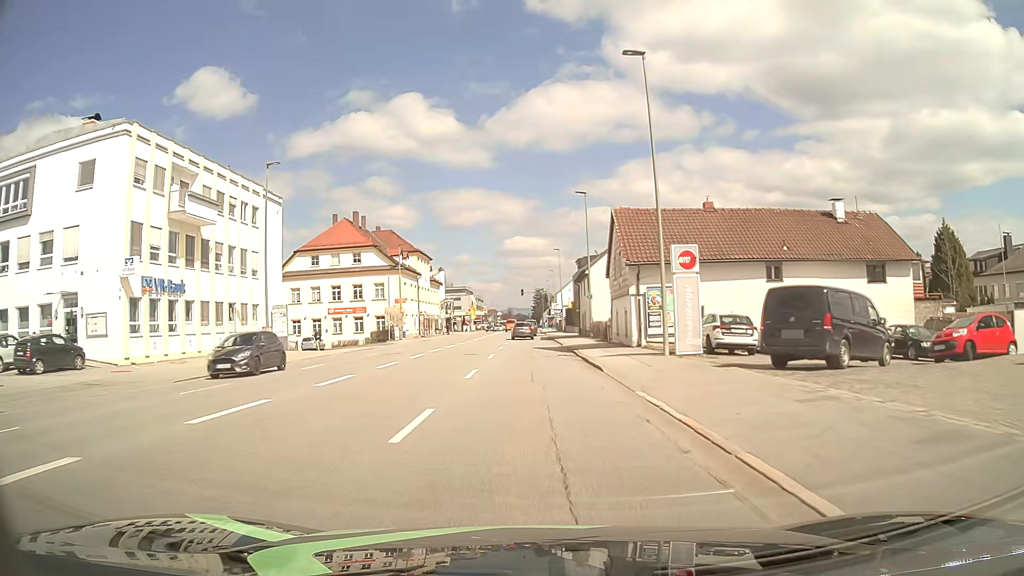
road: tertiary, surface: asphalt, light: Day
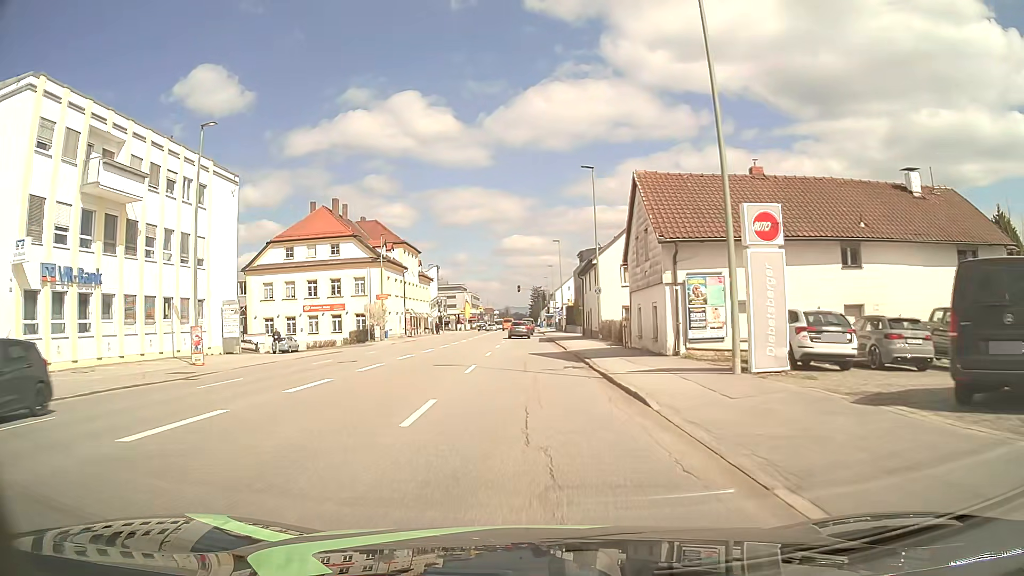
(+0.1, +7.7) m; +1°
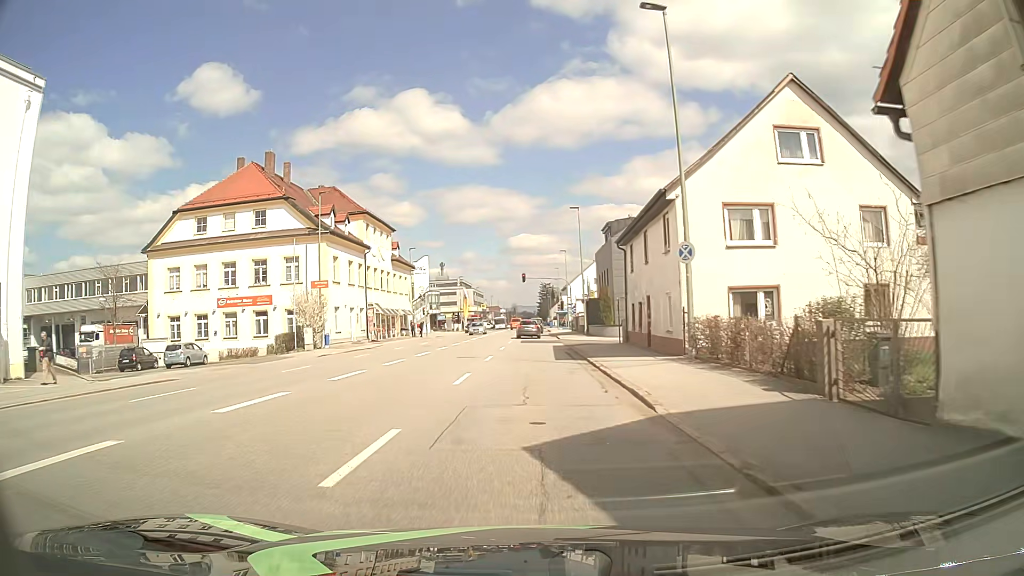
(-0.2, +21.2) m; -1°
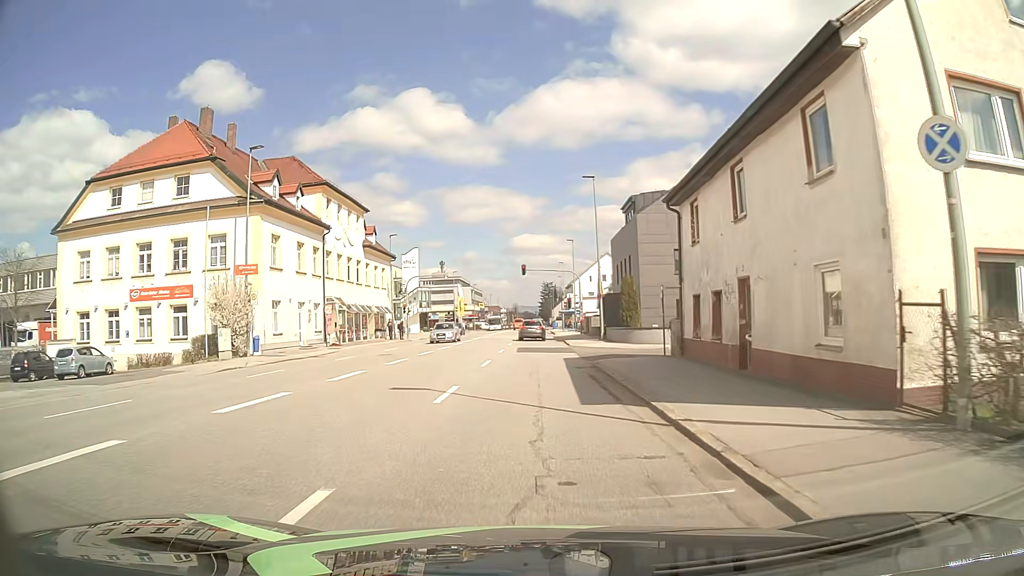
(0.0, +11.9) m; 0°
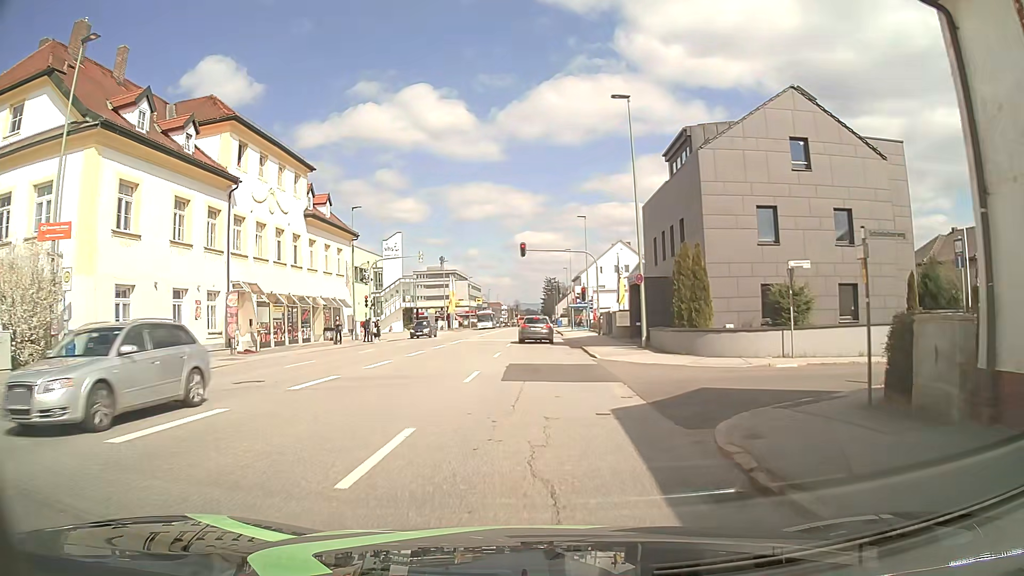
(0.0, +14.9) m; 0°
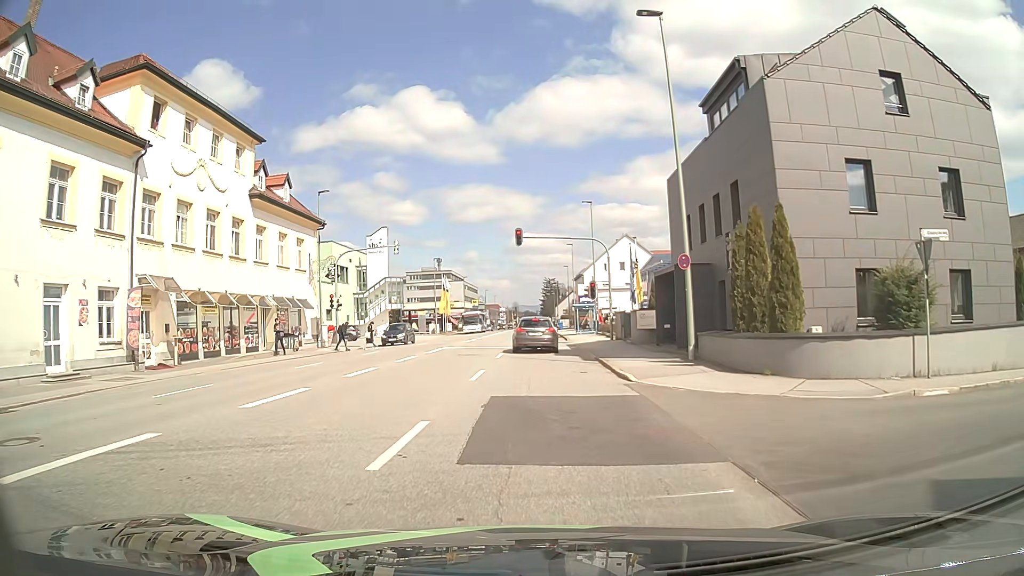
(0.0, +8.0) m; 0°
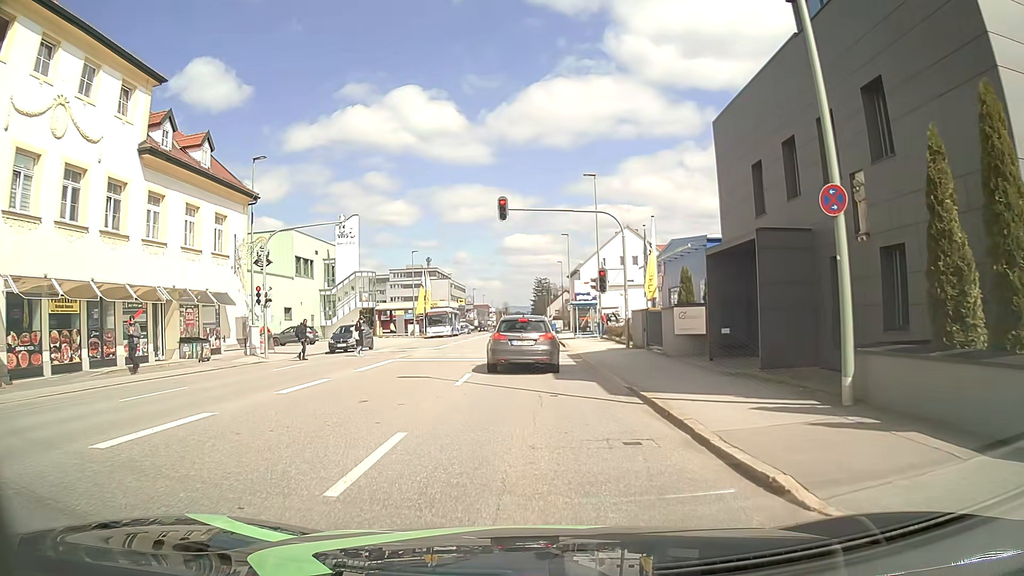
(+0.1, +9.8) m; +2°
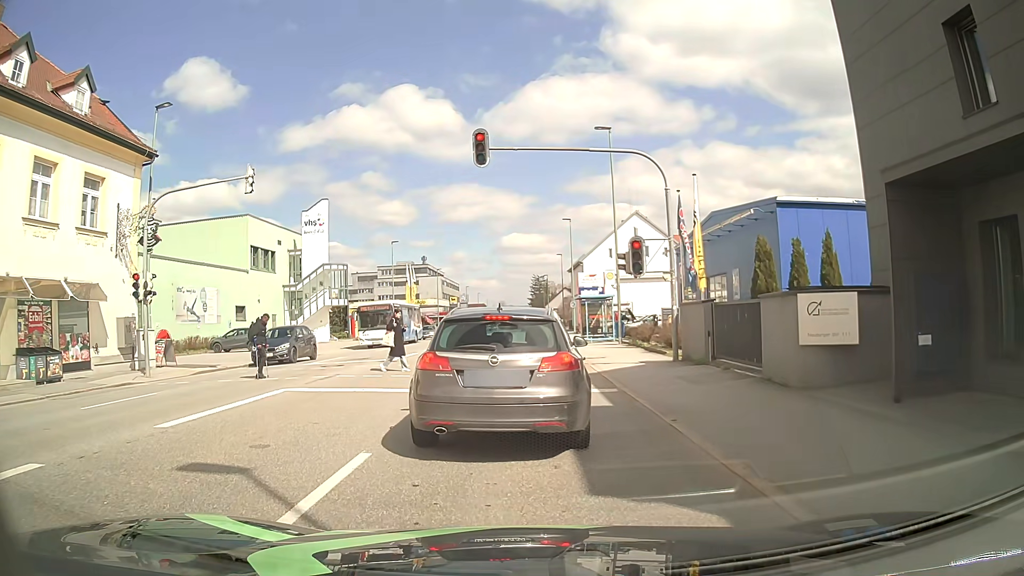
(-0.1, +9.9) m; -1°
